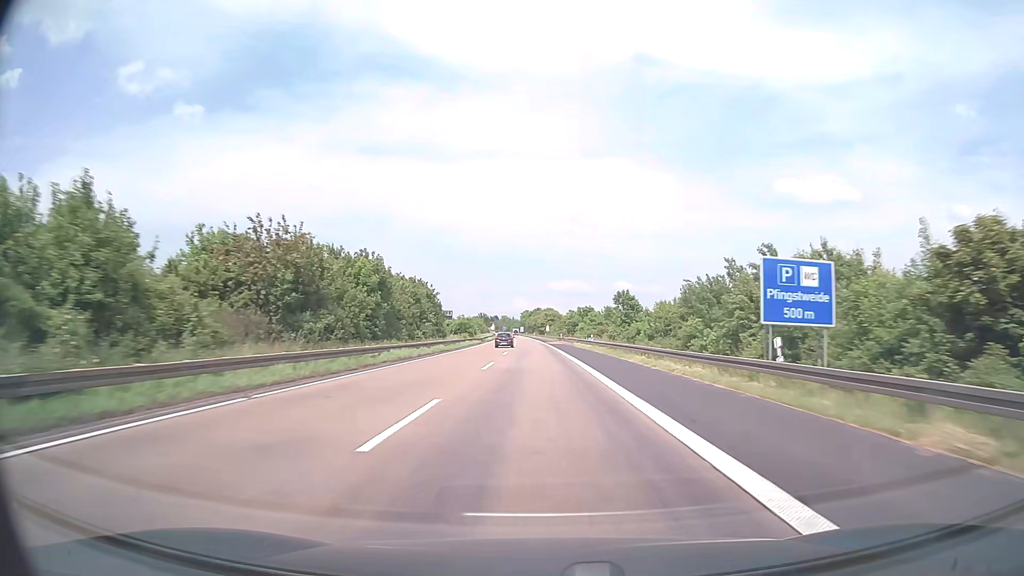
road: motorway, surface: asphalt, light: Day
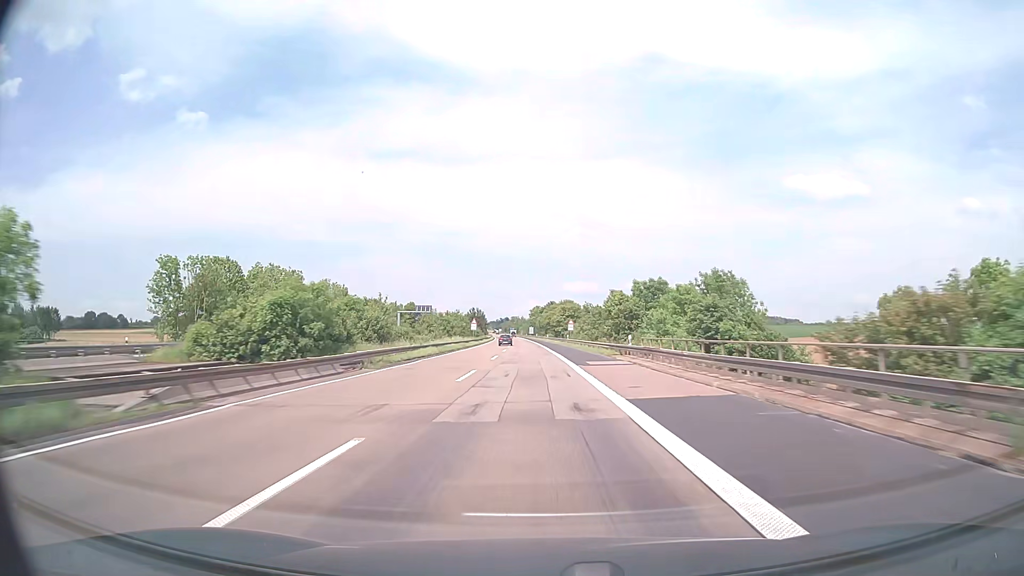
(-1.0, +76.0) m; -1°
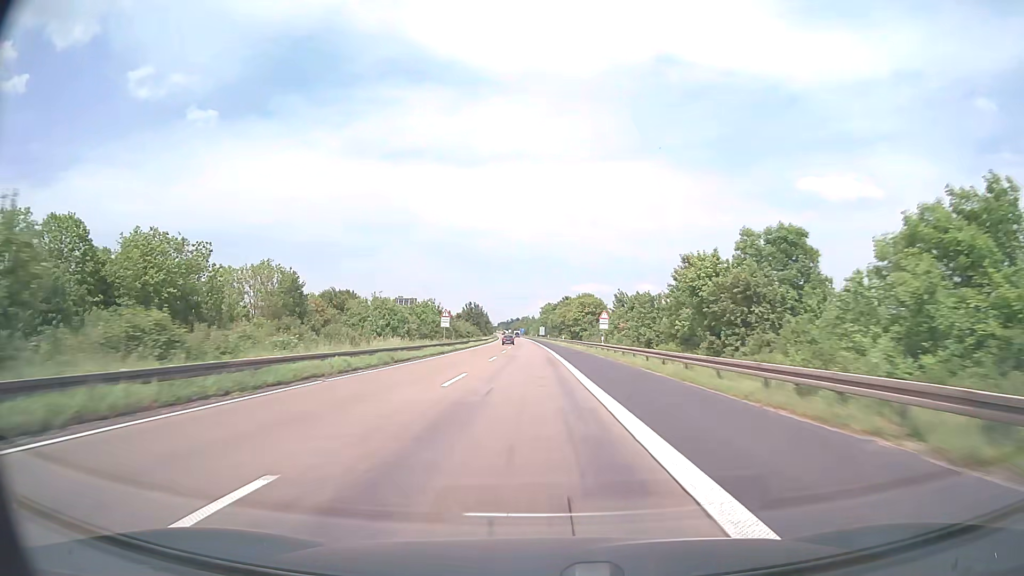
(-0.4, +38.0) m; -1°
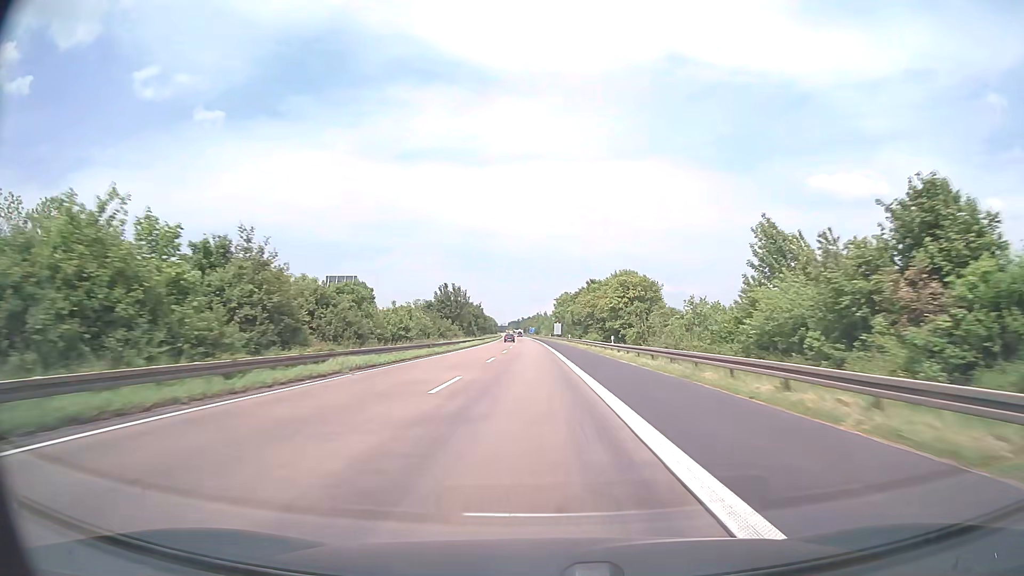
(-1.1, +57.0) m; -1°
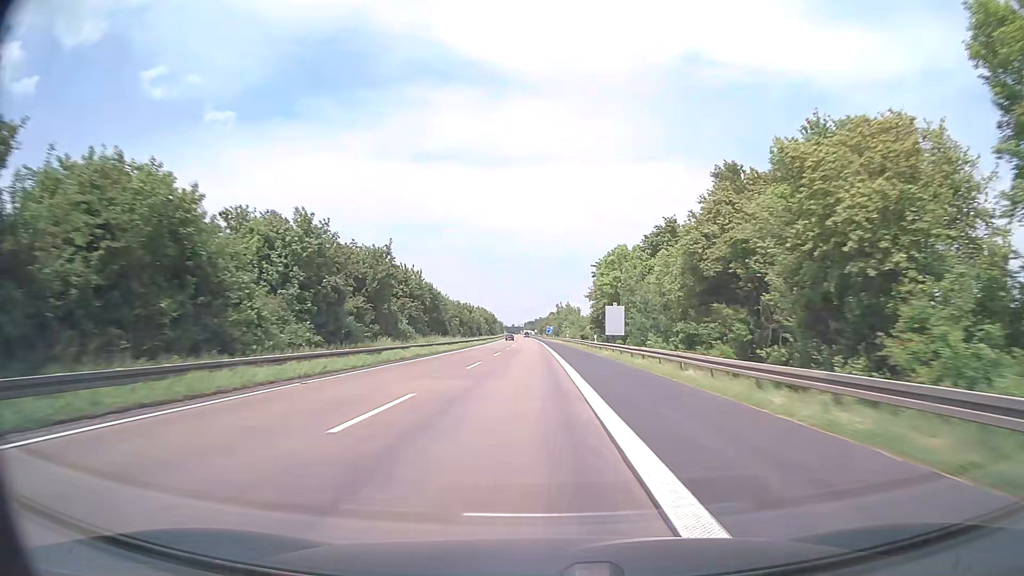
(-1.0, +95.0) m; -2°
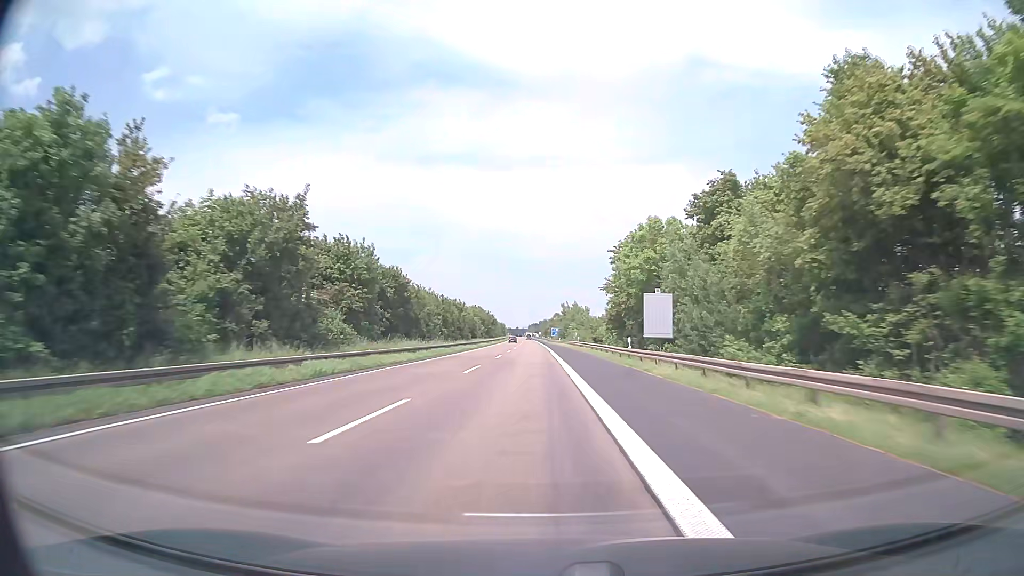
(-0.1, +19.0) m; 0°
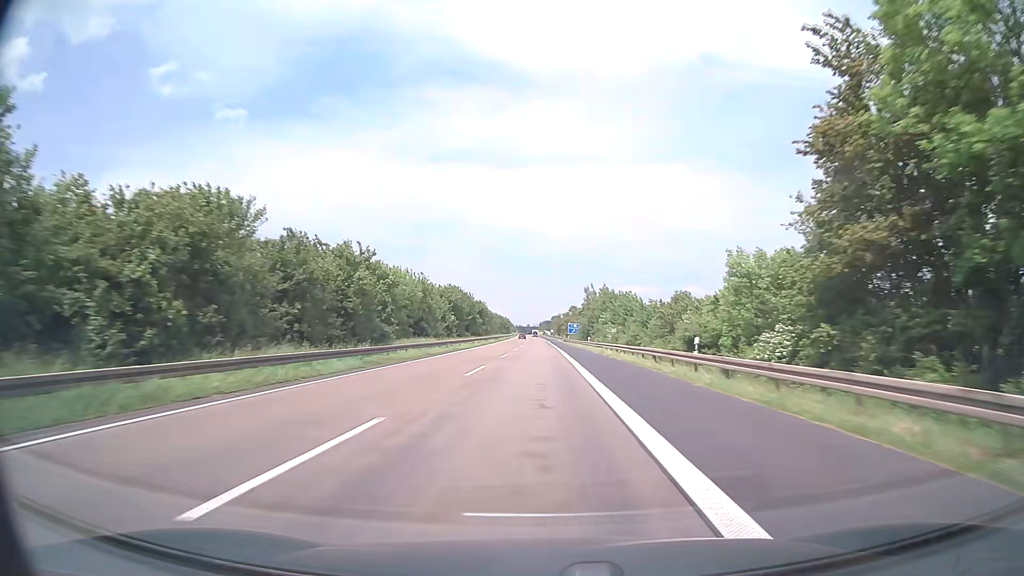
(-0.6, +57.0) m; -1°
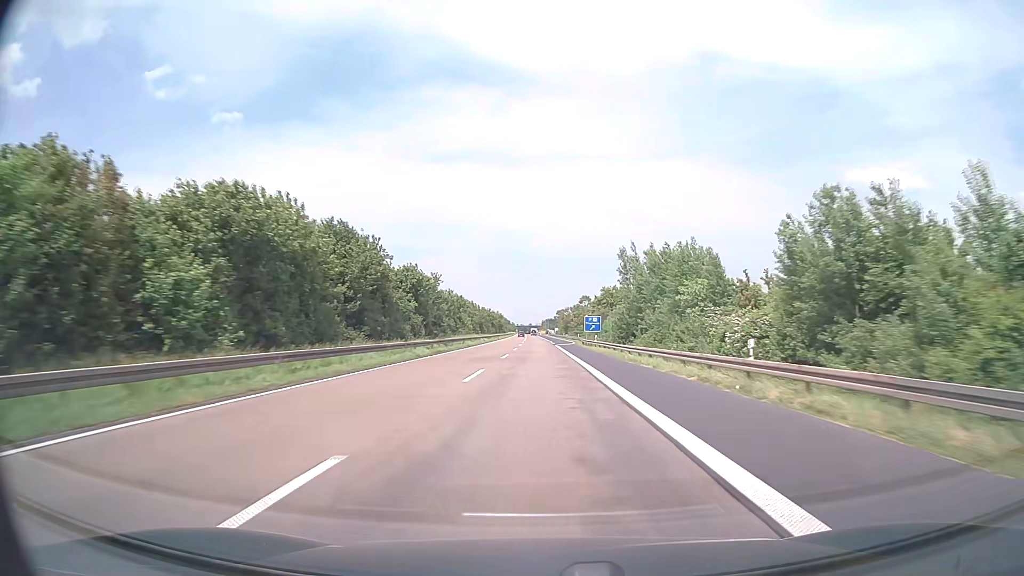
(-0.3, +57.0) m; 0°
(0, +10) (0, +20) (0, +30) (0, +40) (0, +50) (+1, +60) (+1, +70) (+1, +80) (+2, +90) (+2, +100) m
